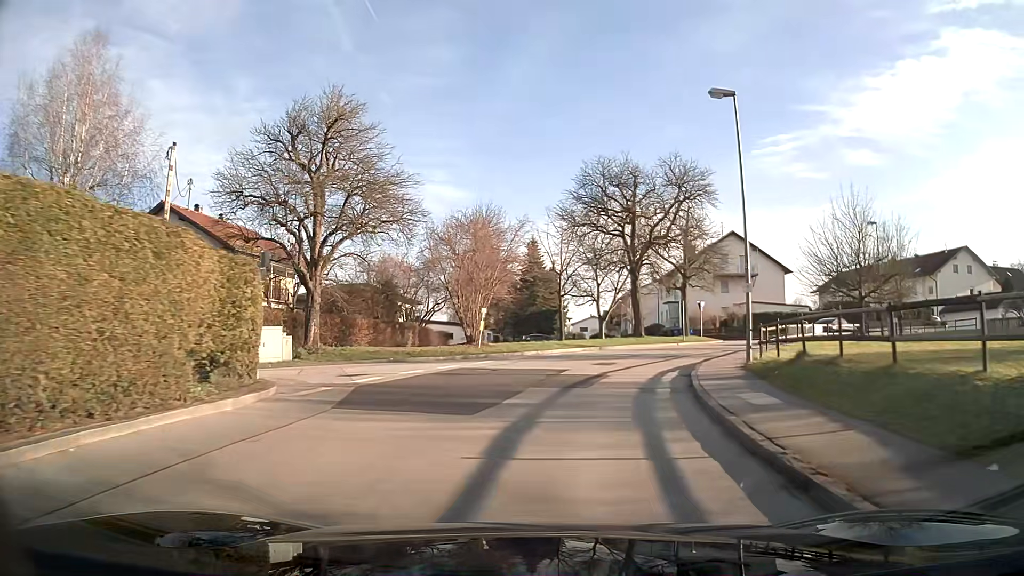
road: unclassified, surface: asphalt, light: Day
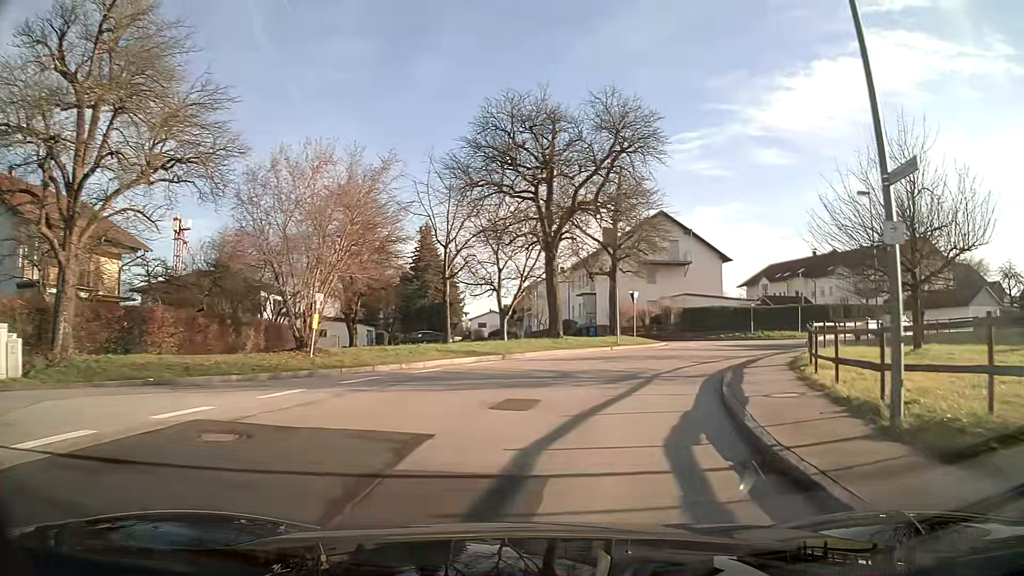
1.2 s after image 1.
(+0.8, +11.7) m; +9°
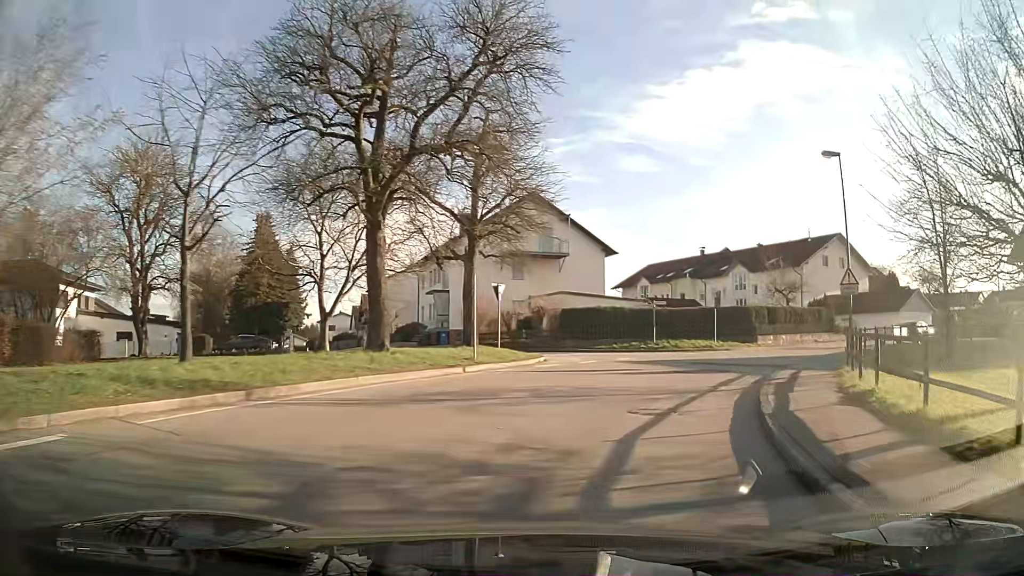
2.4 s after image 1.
(+1.2, +11.2) m; +13°
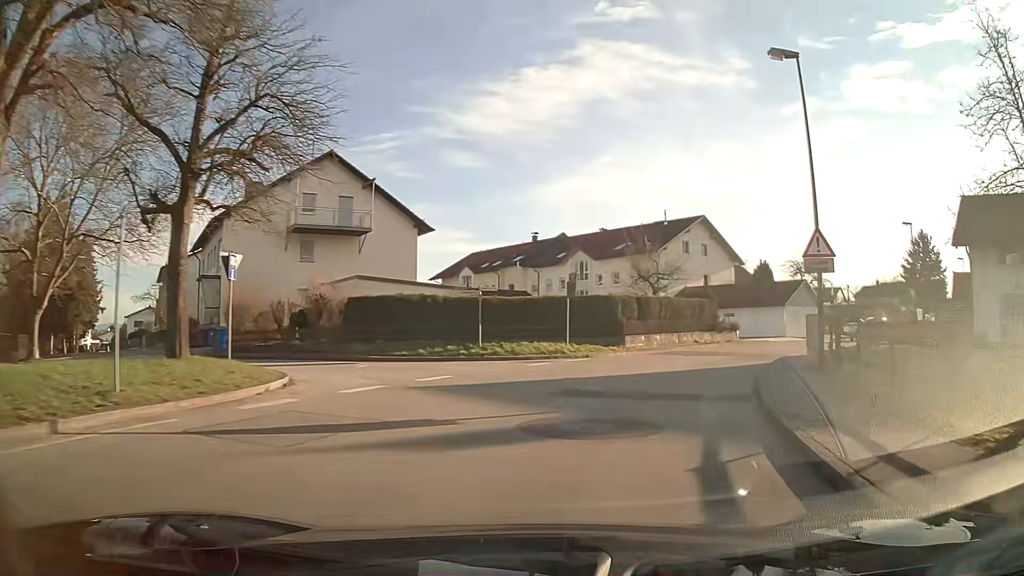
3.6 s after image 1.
(+1.4, +11.0) m; +15°
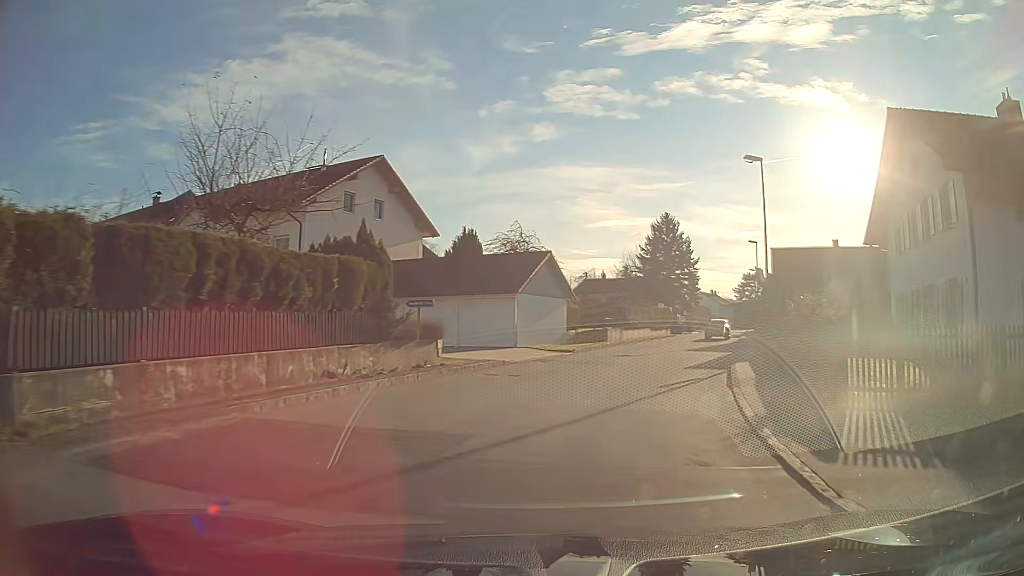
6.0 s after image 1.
(+5.3, +22.0) m; +27°
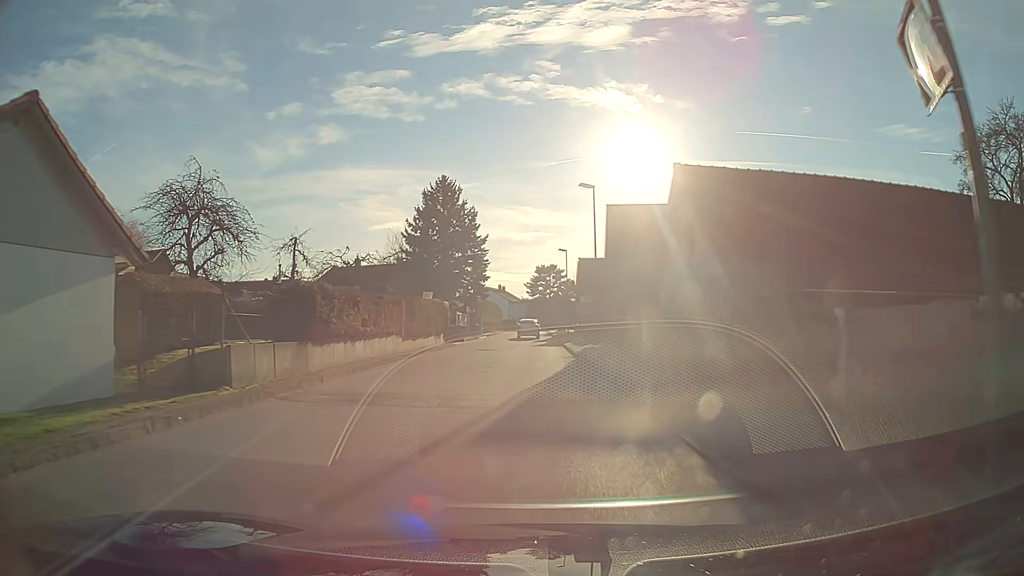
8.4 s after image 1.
(+4.3, +24.2) m; +16°
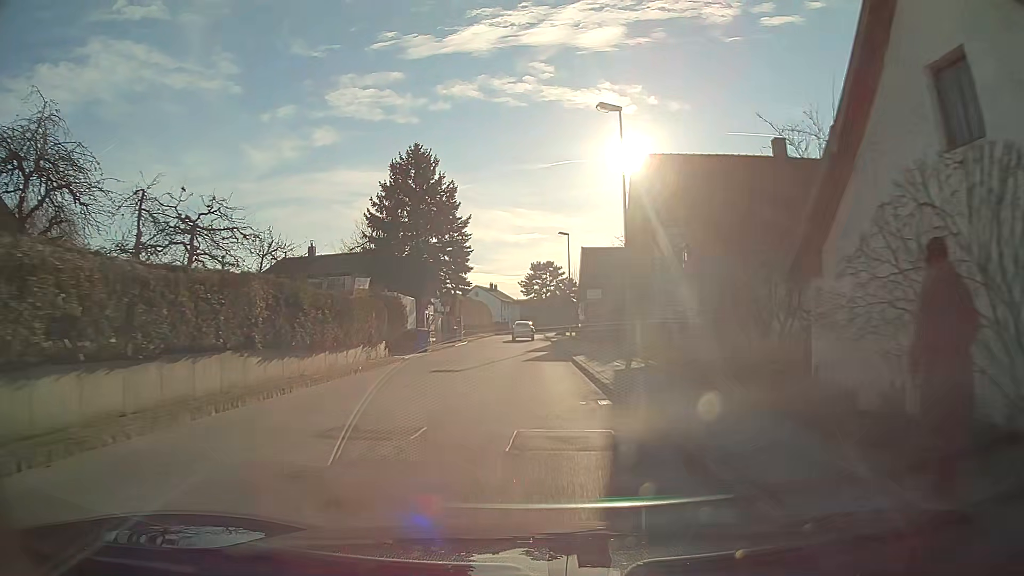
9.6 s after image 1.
(0.0, +13.3) m; 0°
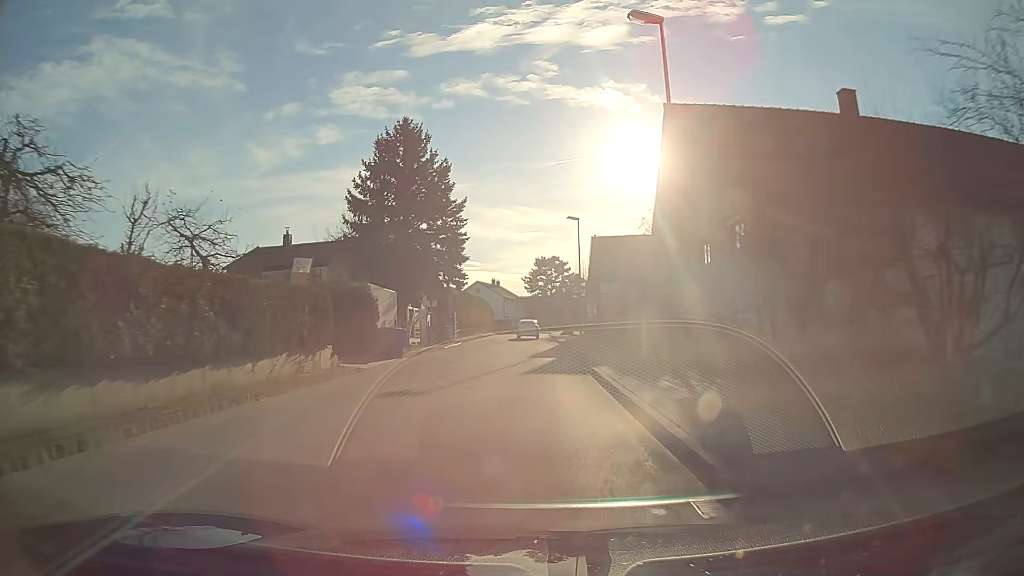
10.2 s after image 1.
(0.0, +6.9) m; 0°
